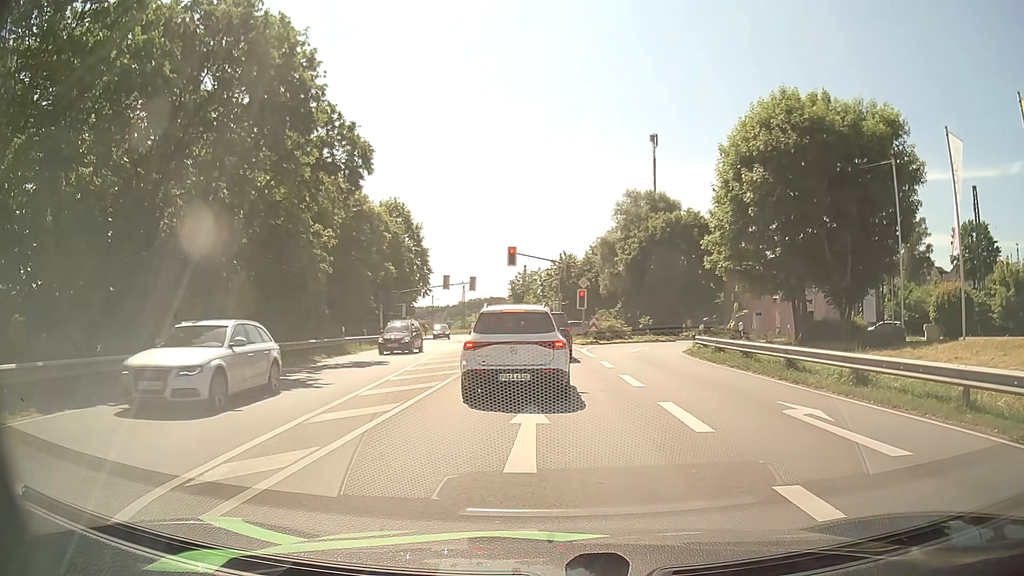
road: tertiary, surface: asphalt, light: Day
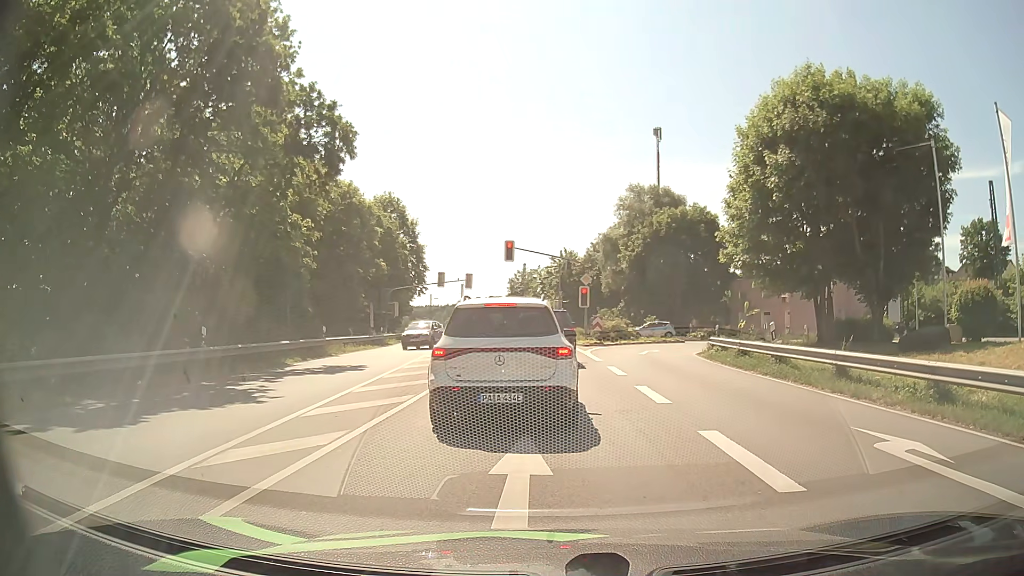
(0.0, +3.1) m; -1°
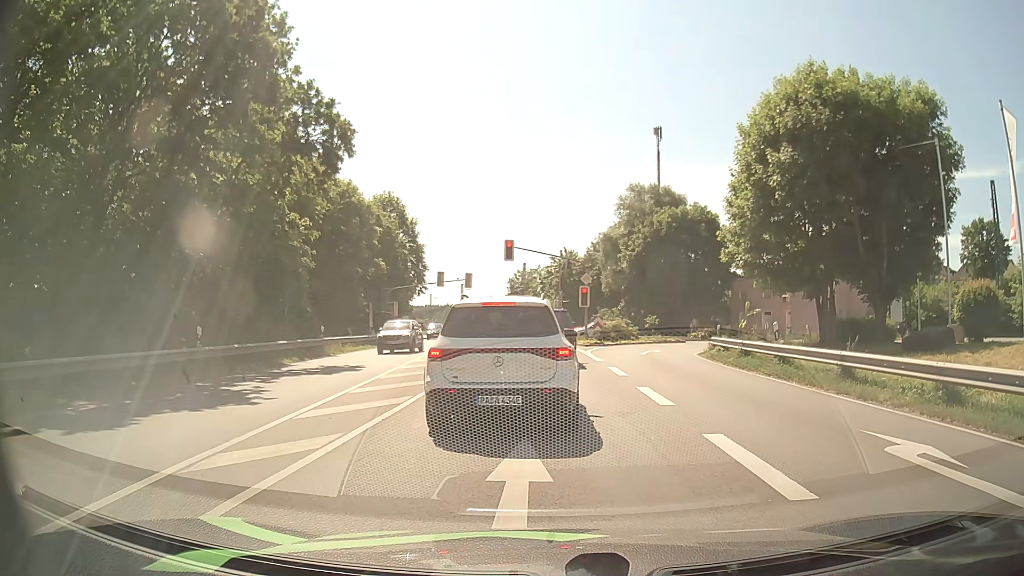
(0.0, +0.3) m; 0°
(0, +10) (0, +20) (0, +30) (0, +40) (0, +50) (-1, +60) (-1, +70) (-2, +80) (-4, +90) (-5, +100) m
